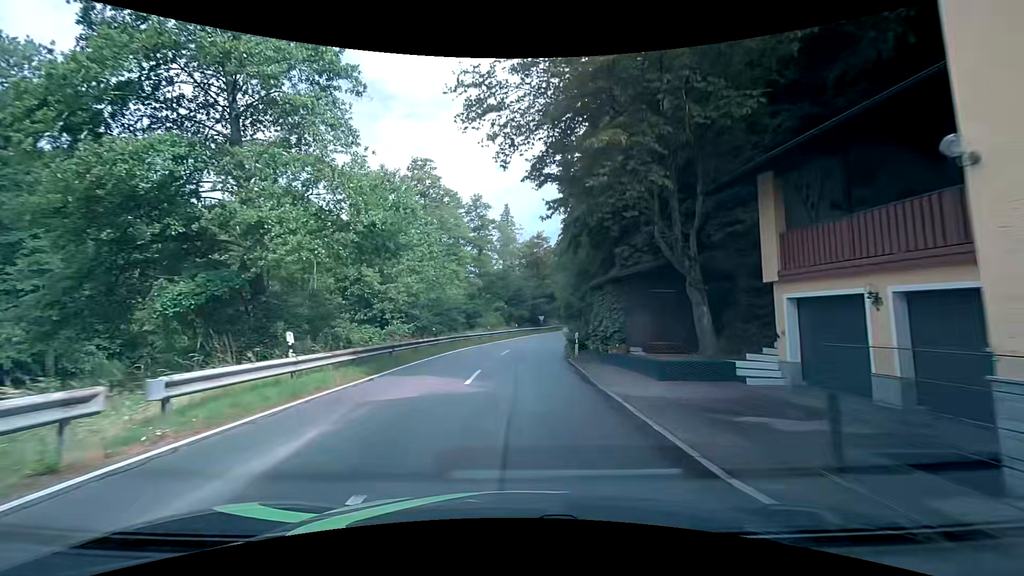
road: tertiary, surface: asphalt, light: Day
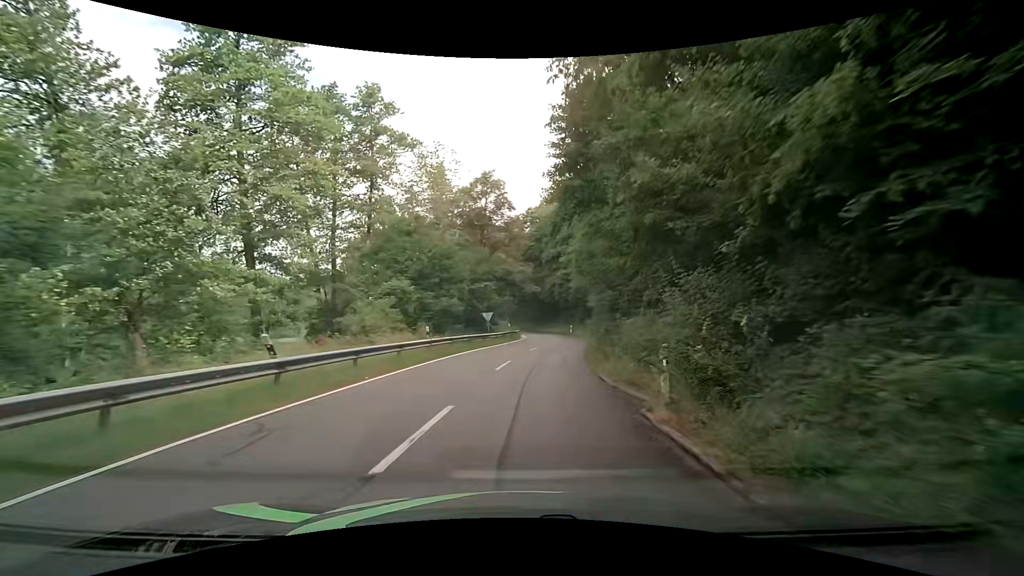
(+0.9, +32.6) m; +5°
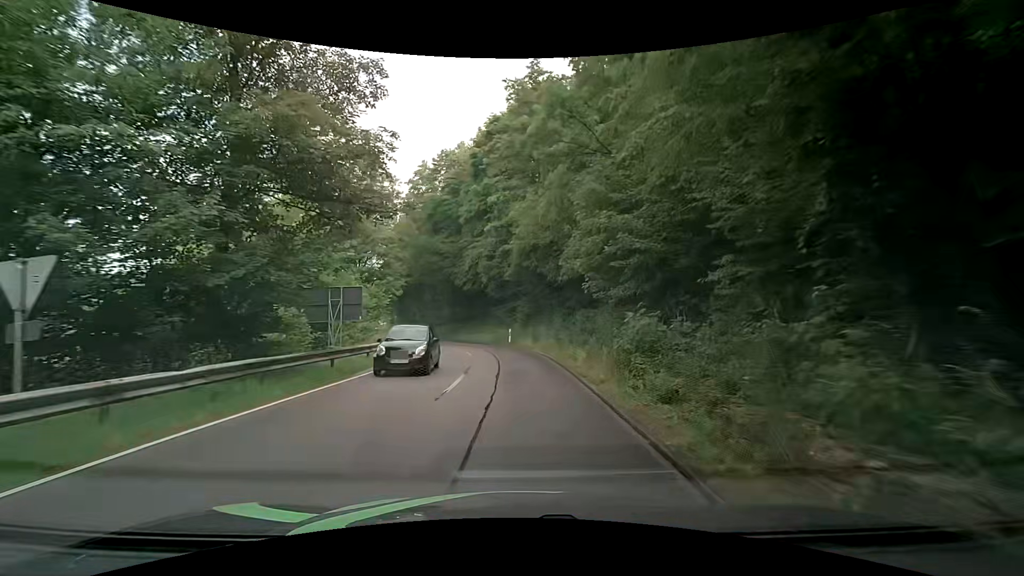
(+3.2, +30.7) m; +10°
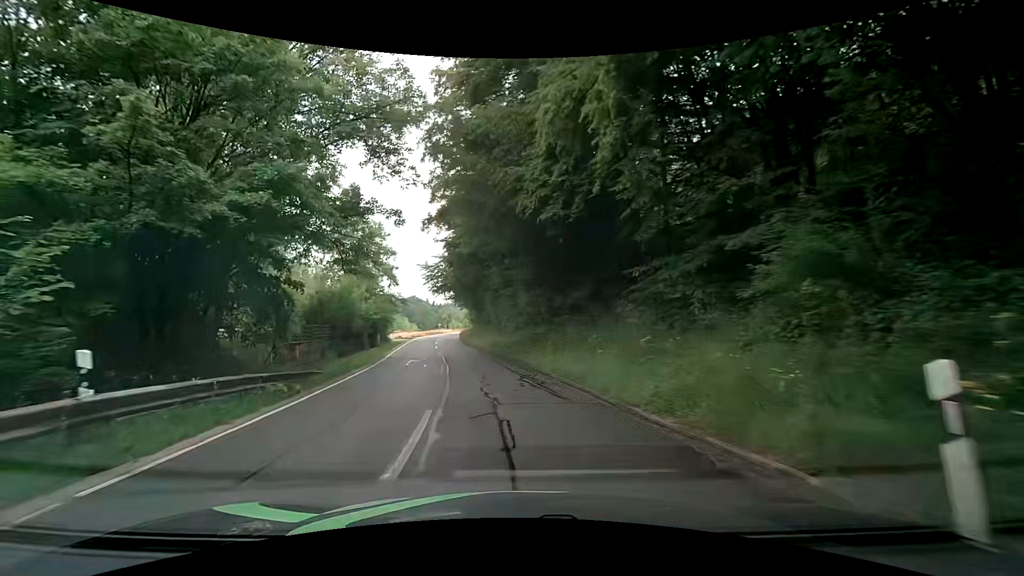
(-2.4, +30.1) m; -13°
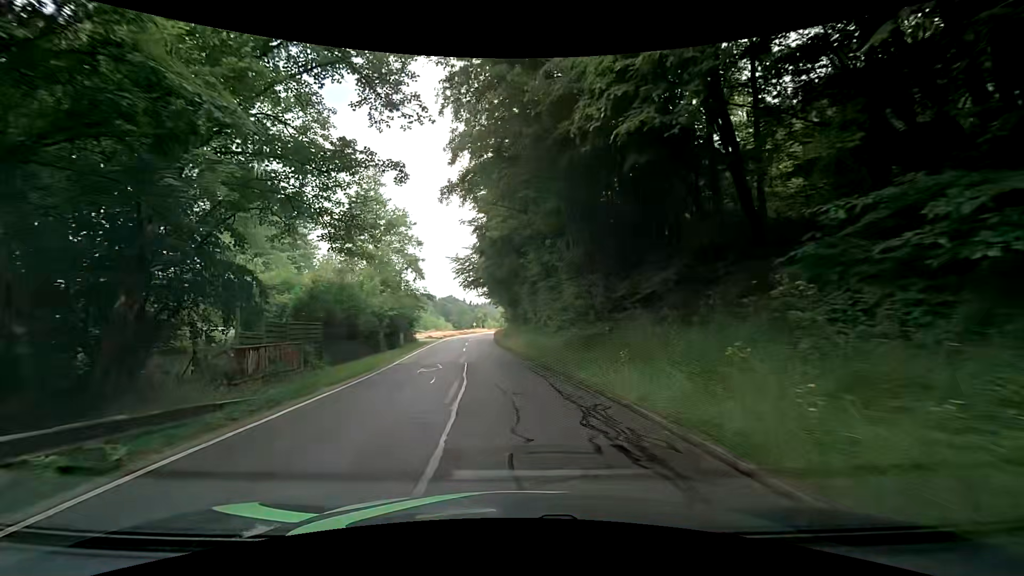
(-0.2, +6.5) m; -4°
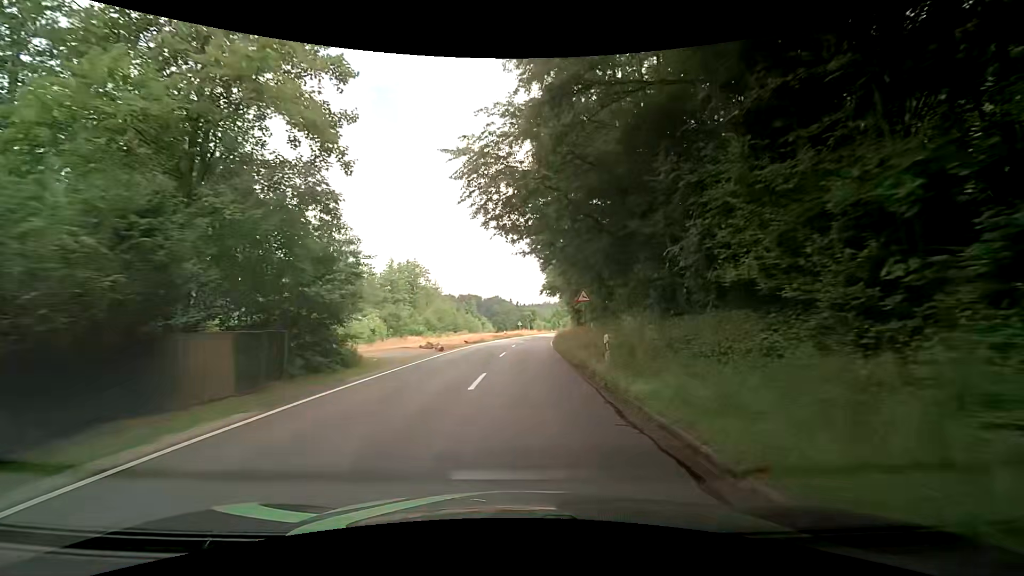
(-2.2, +34.7) m; -5°
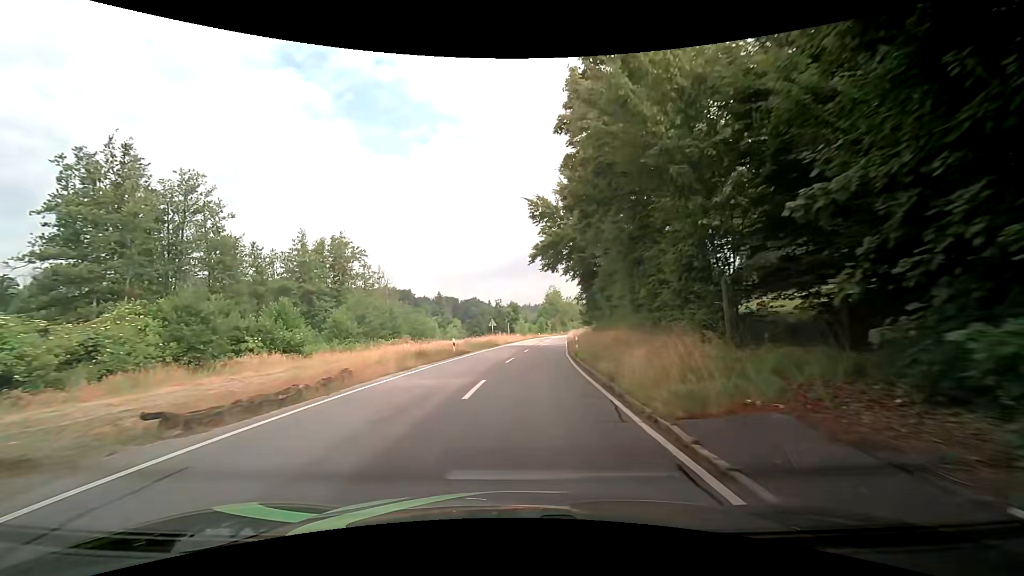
(+0.5, +37.7) m; +2°
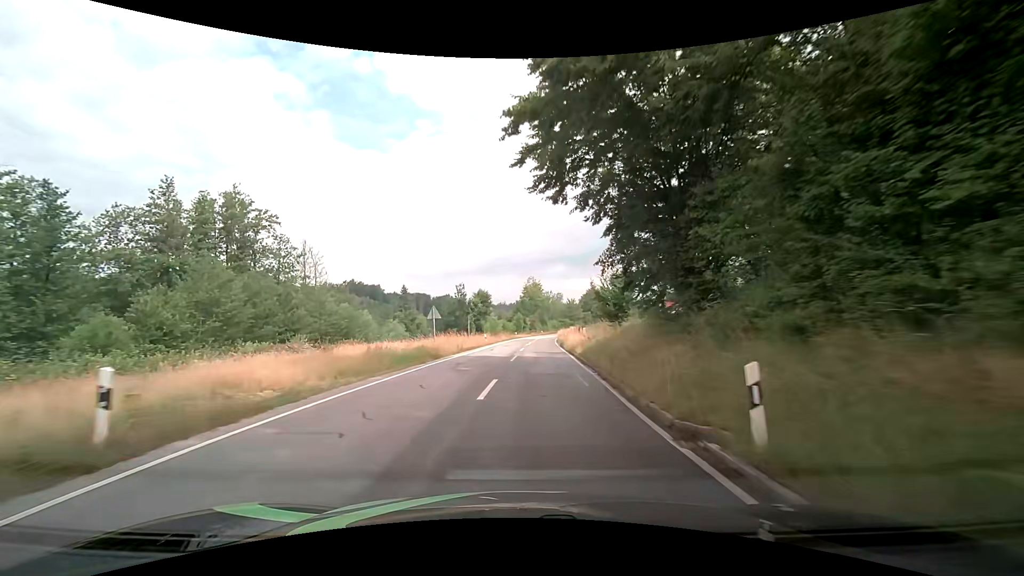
(+0.6, +24.2) m; +2°
(0, +10) (+1, +20) (+1, +30) (+2, +40) (+3, +50) (+4, +60) (+4, +70) (+5, +80) (+7, +90) (+8, +100) m
